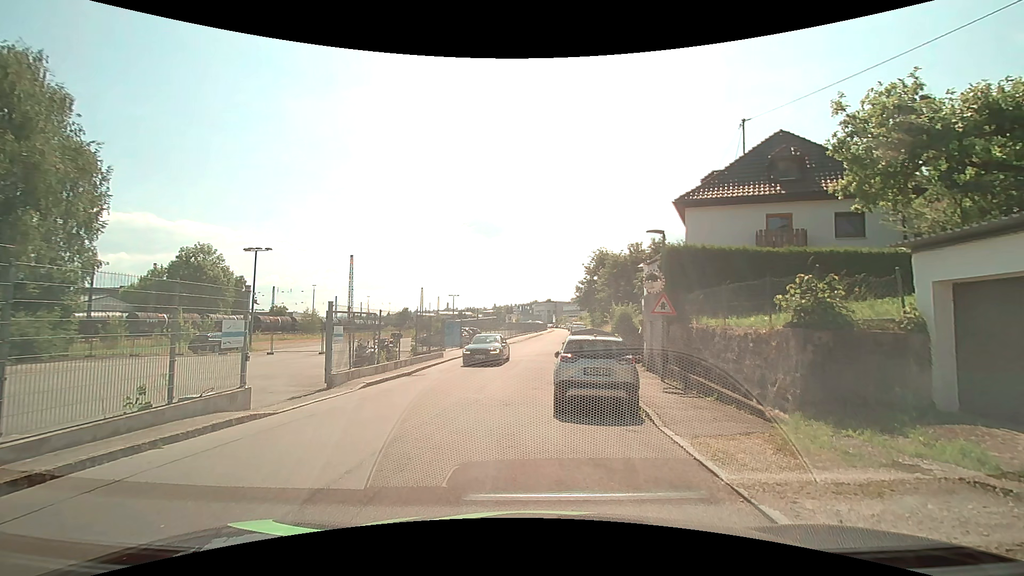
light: Day
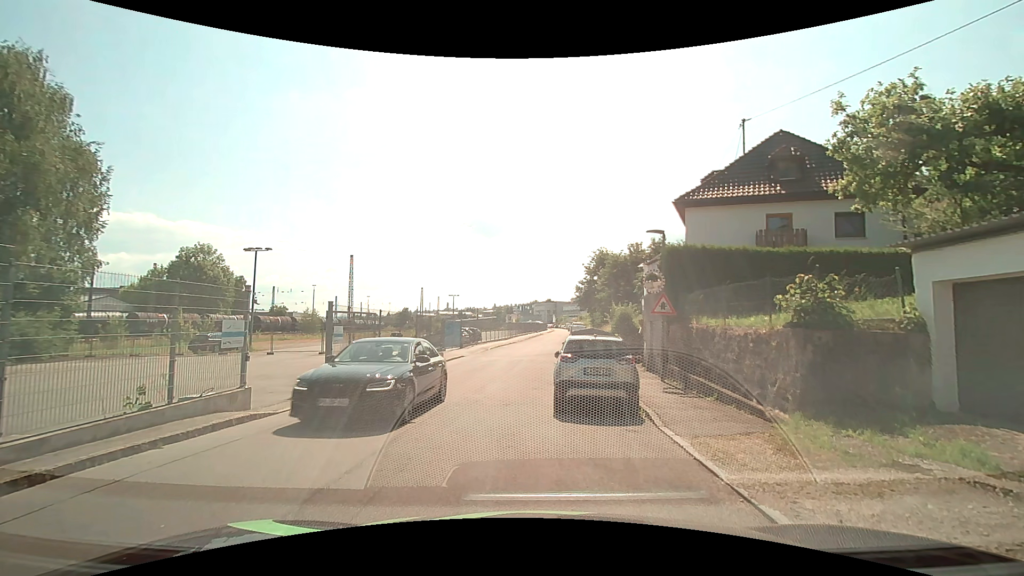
(0.0, 0.0) m; 0°
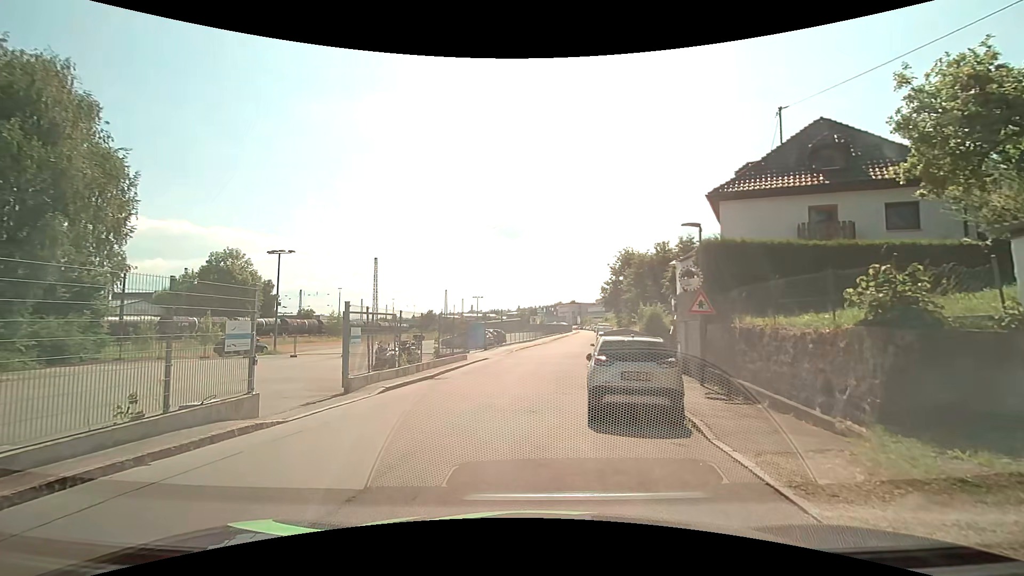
(0.0, +1.0) m; -4°
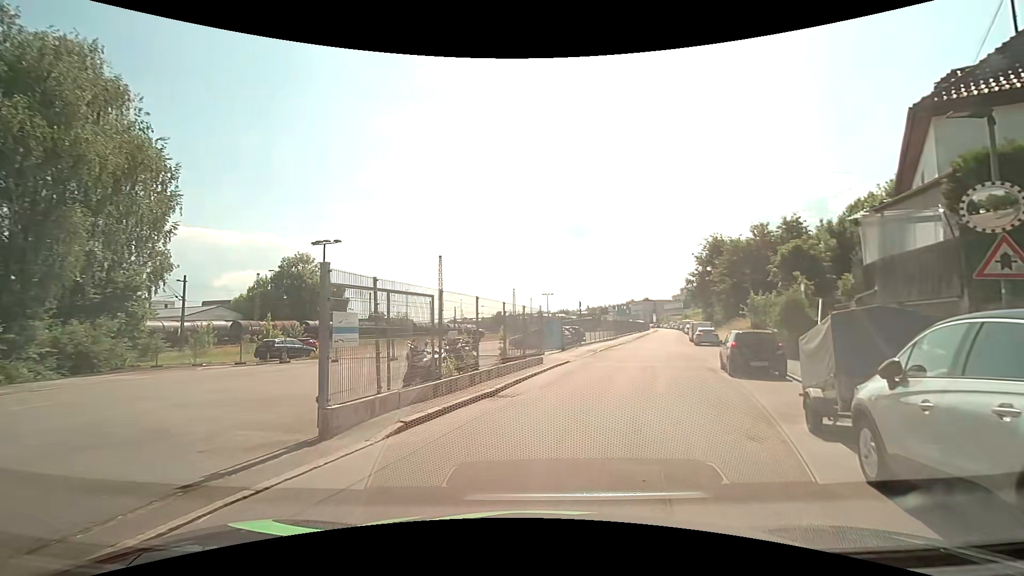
(-0.8, +7.0) m; -8°
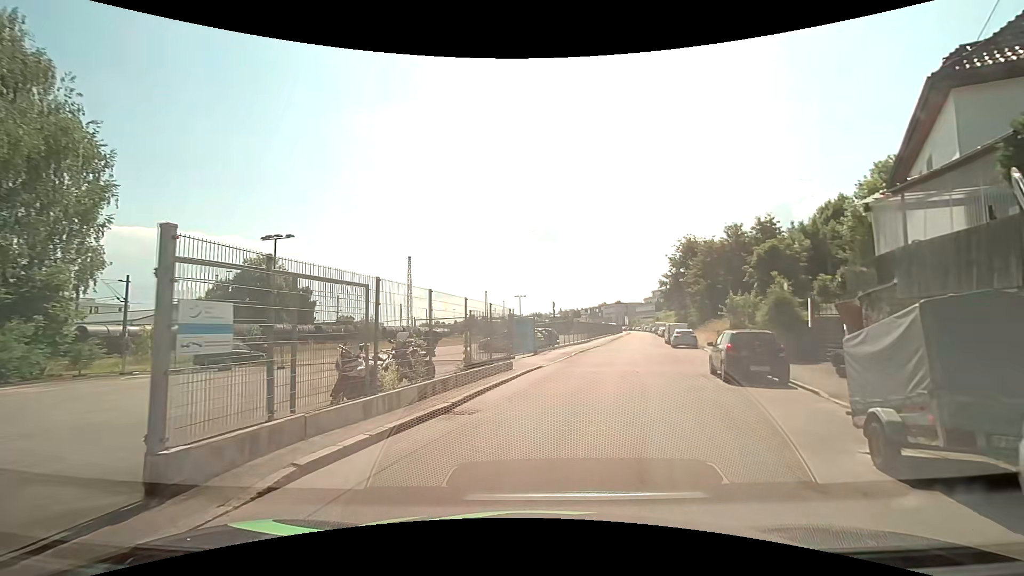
(+0.1, +2.4) m; +3°
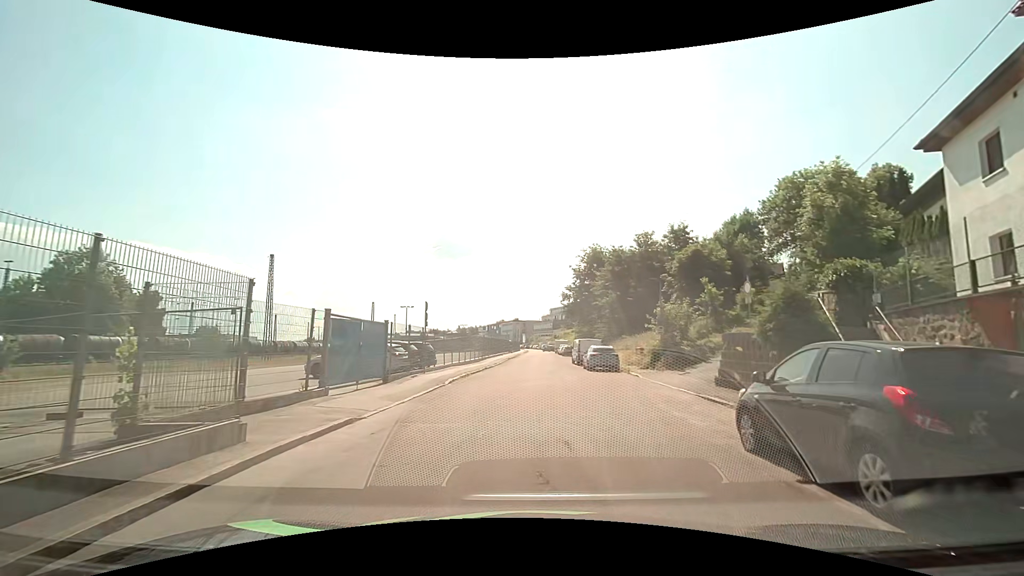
(+1.4, +11.1) m; +11°
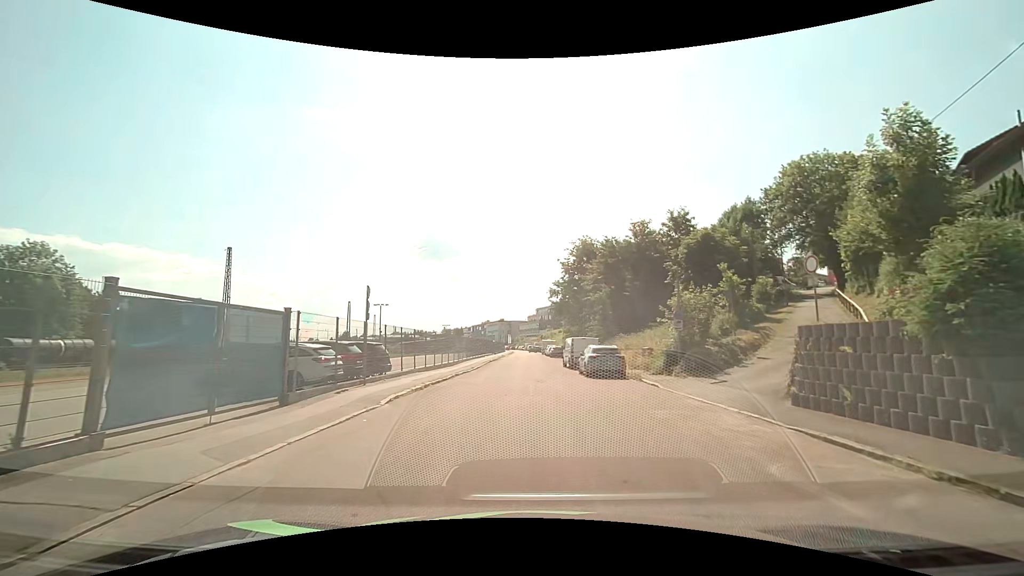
(+0.2, +6.3) m; +3°
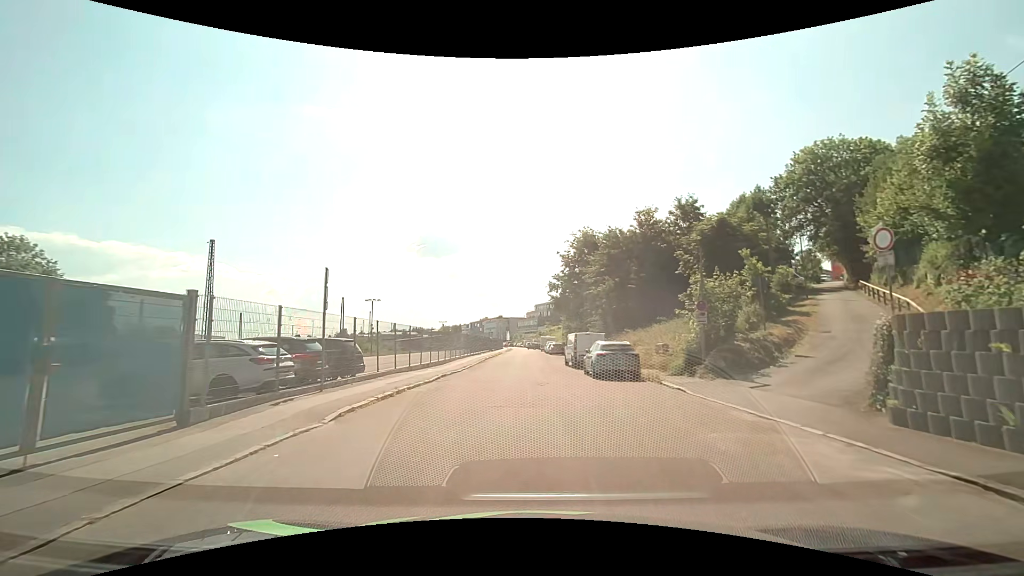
(0.0, +3.3) m; 0°
